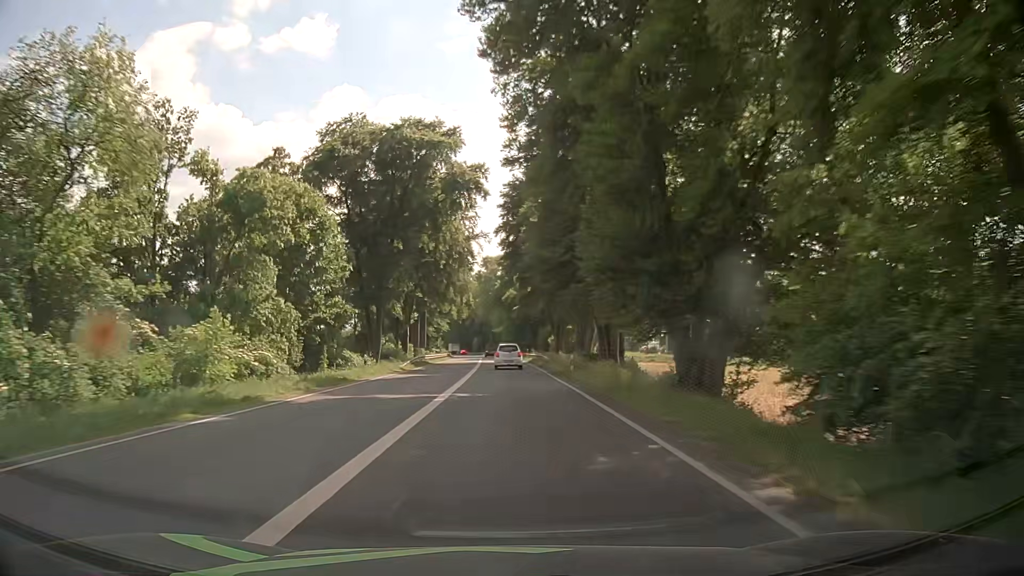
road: primary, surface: asphalt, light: Day
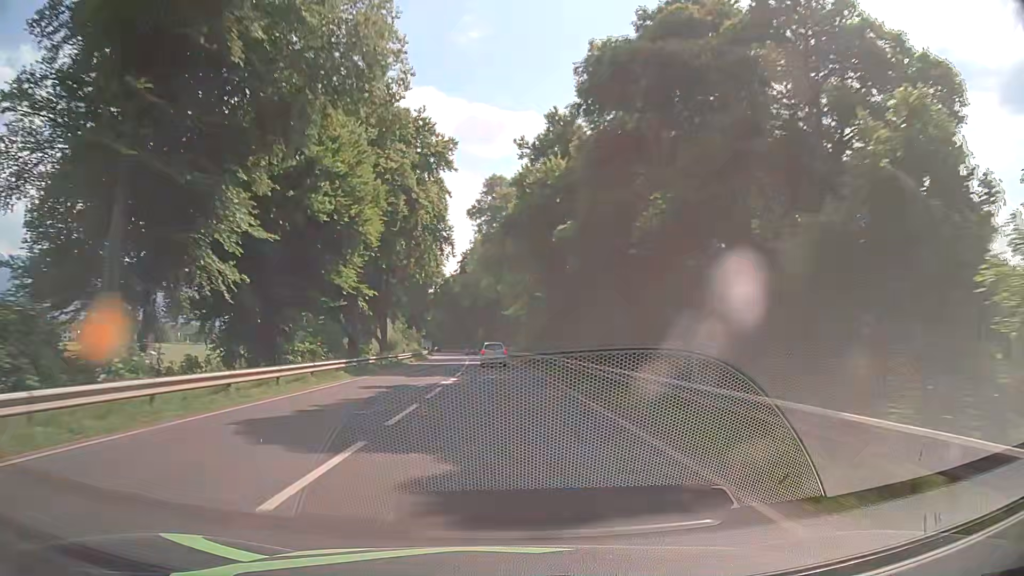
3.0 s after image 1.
(-0.3, +65.5) m; -1°
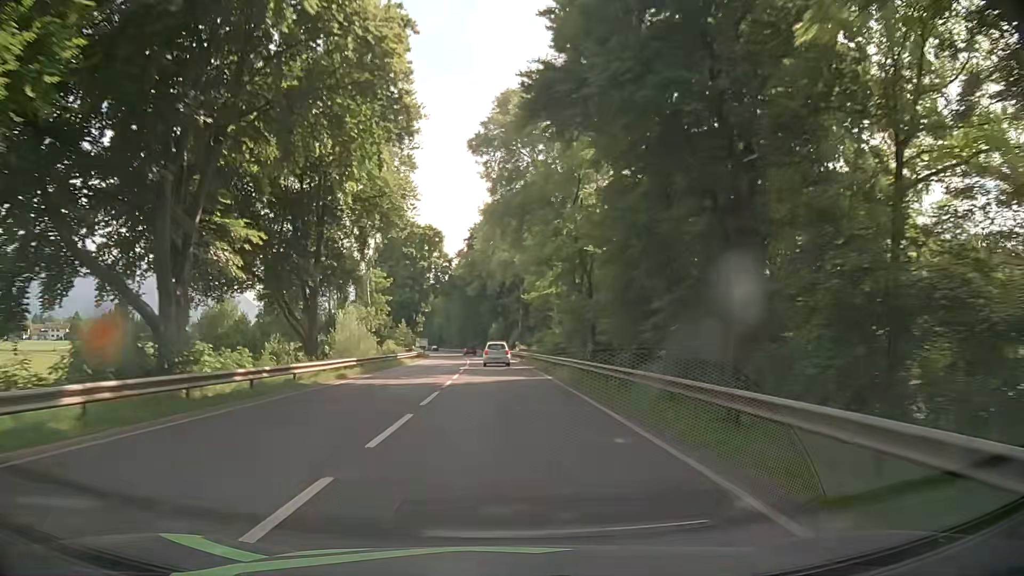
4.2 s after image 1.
(-0.1, +26.8) m; -1°
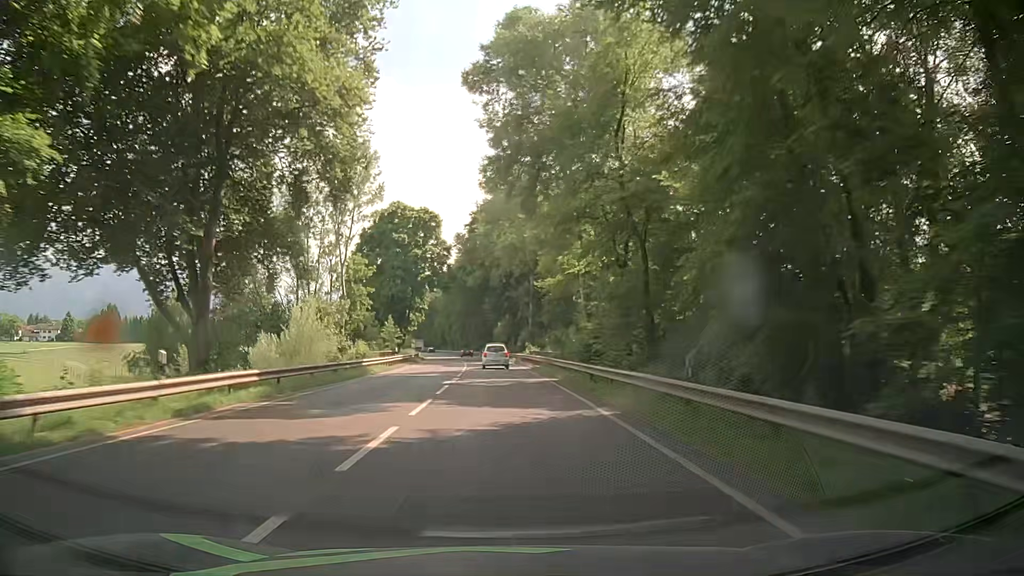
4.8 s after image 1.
(-0.1, +13.6) m; -1°
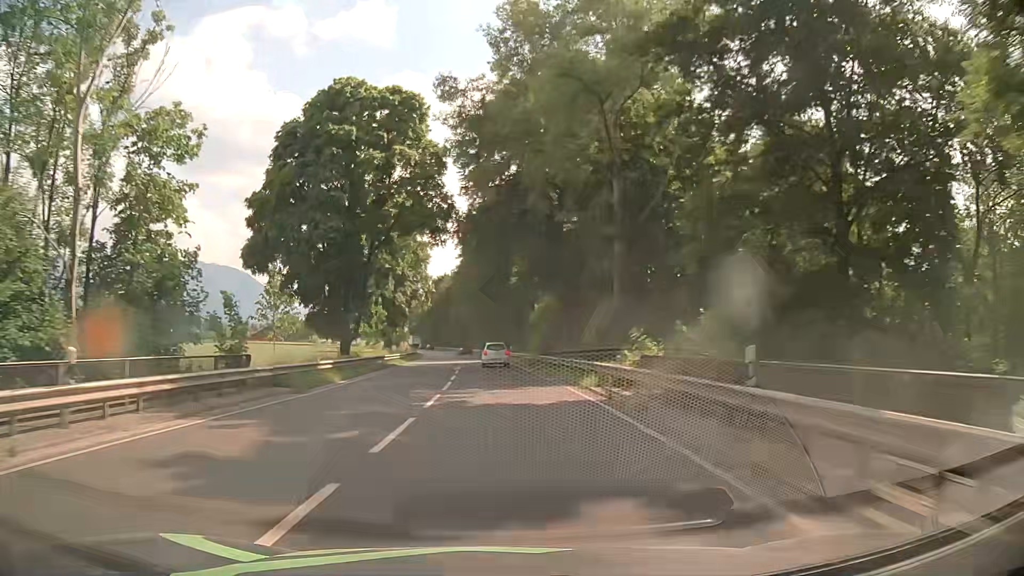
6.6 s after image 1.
(-0.7, +40.9) m; -2°
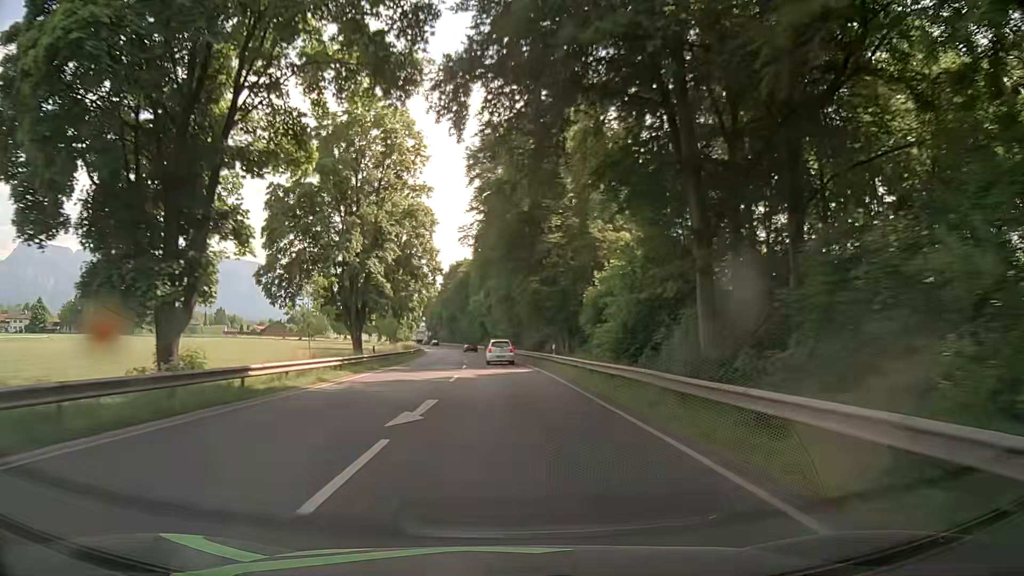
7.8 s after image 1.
(-0.6, +27.2) m; -3°
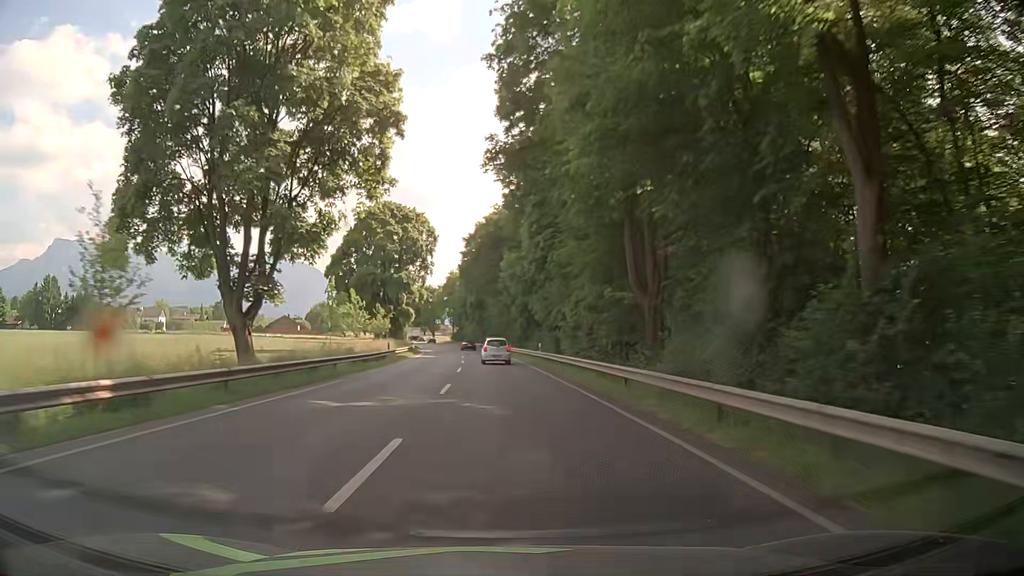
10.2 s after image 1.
(-1.6, +53.9) m; -4°
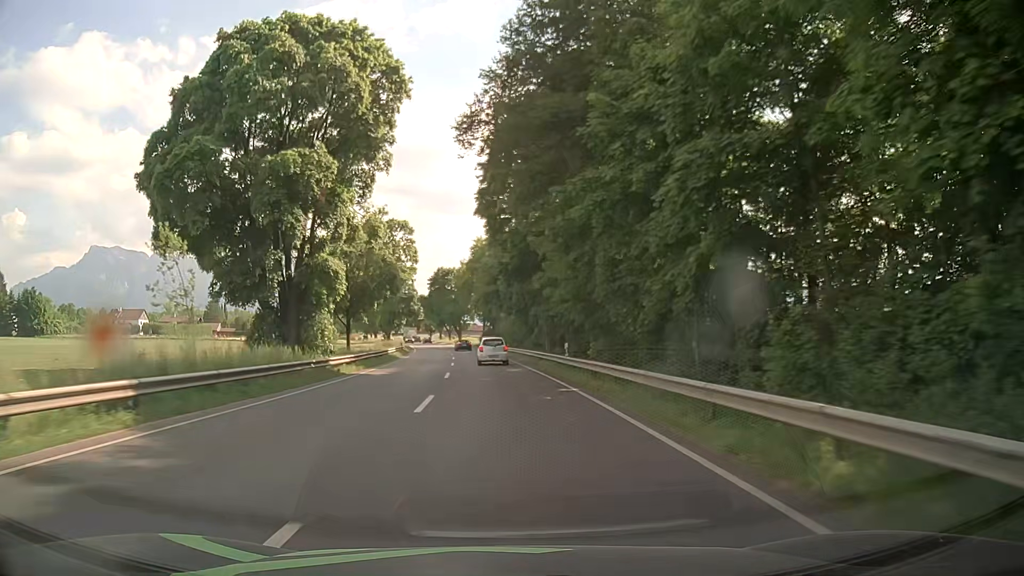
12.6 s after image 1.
(-1.7, +52.3) m; -4°
